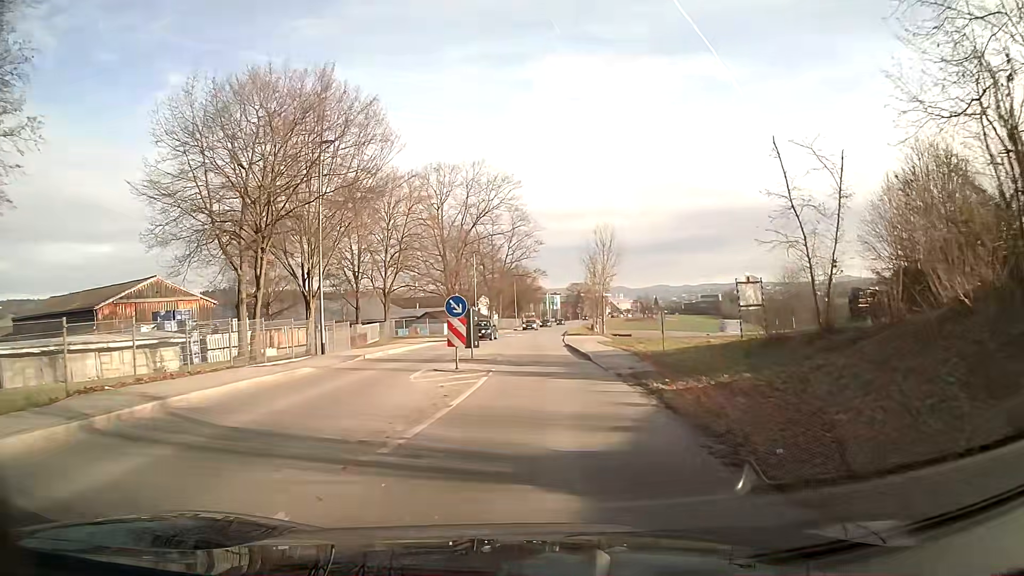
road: tertiary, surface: asphalt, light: Day
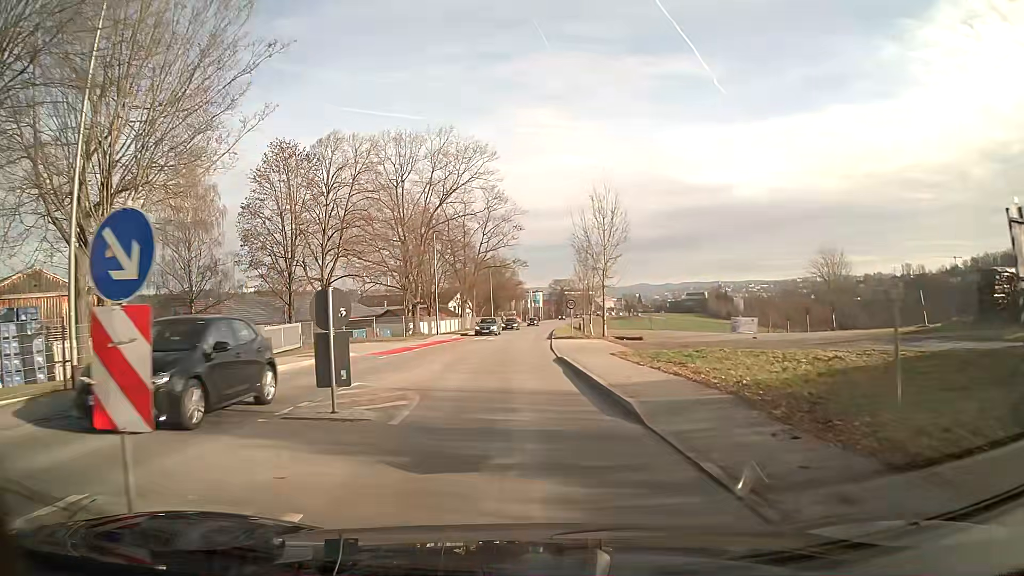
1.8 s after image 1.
(+0.2, +11.6) m; 0°
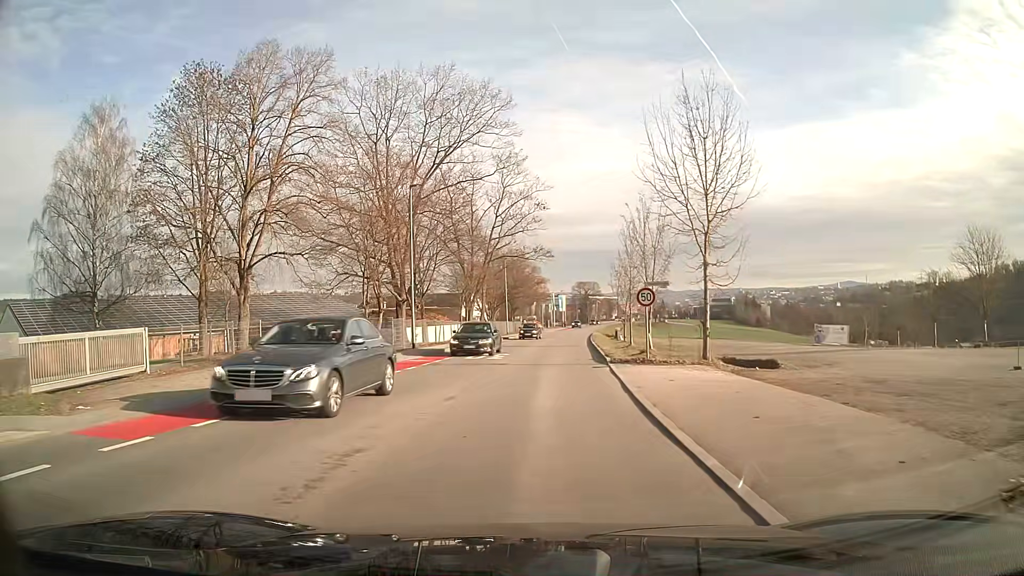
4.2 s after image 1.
(-0.4, +18.4) m; -1°
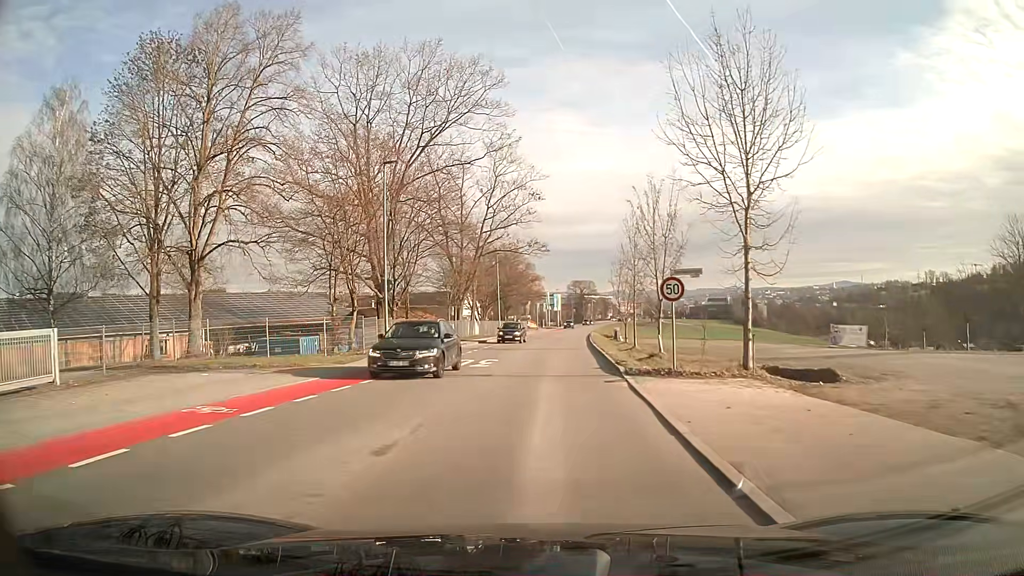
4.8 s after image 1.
(0.0, +4.8) m; +1°
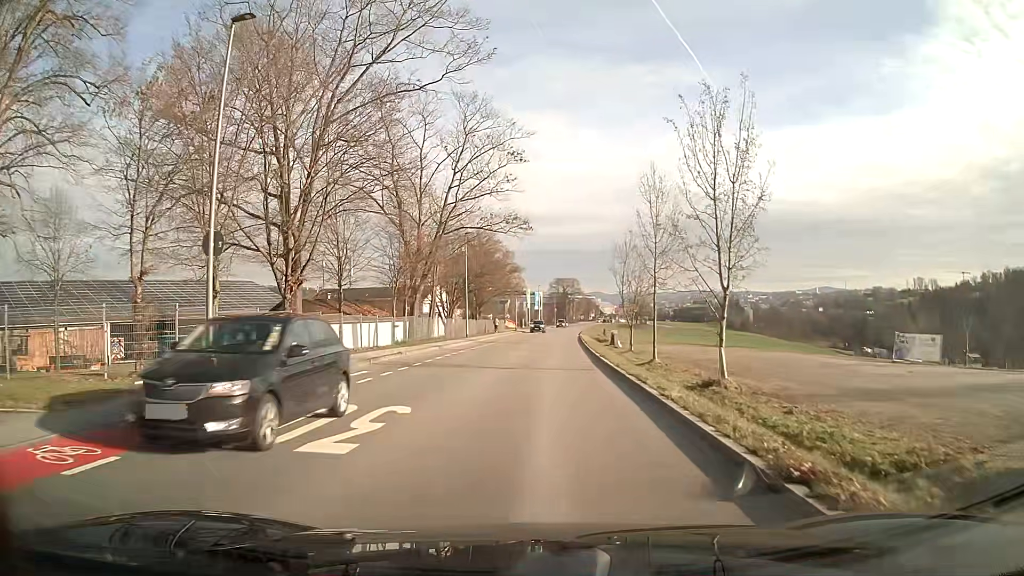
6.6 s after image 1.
(+0.2, +14.6) m; +2°
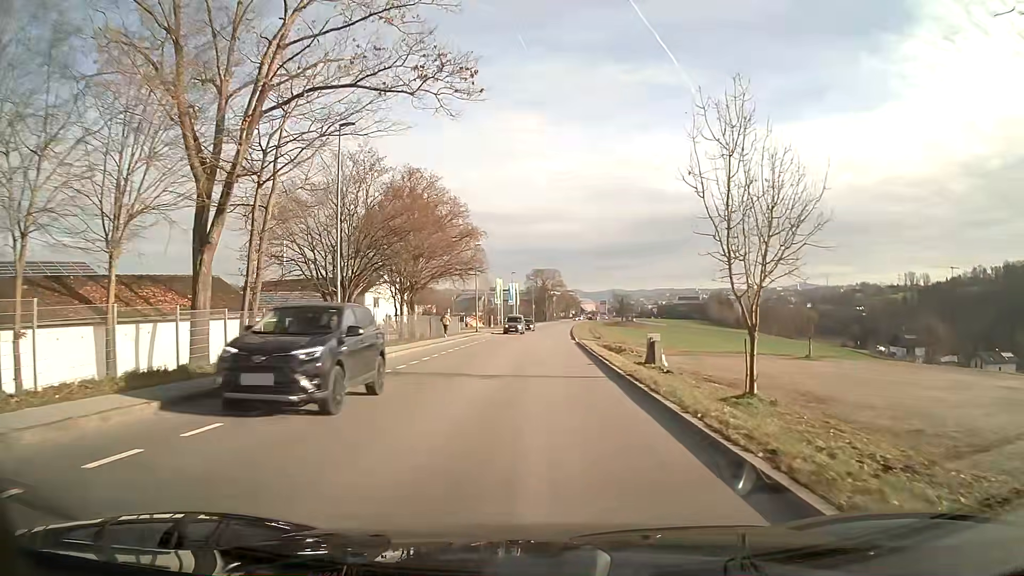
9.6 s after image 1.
(+0.7, +30.0) m; +2°
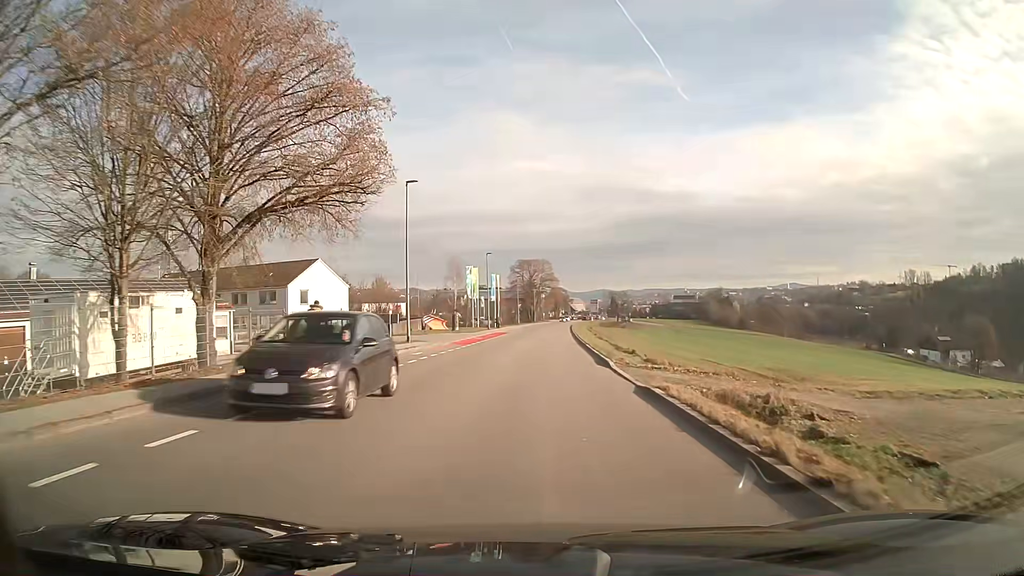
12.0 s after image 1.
(+0.3, +29.2) m; +1°
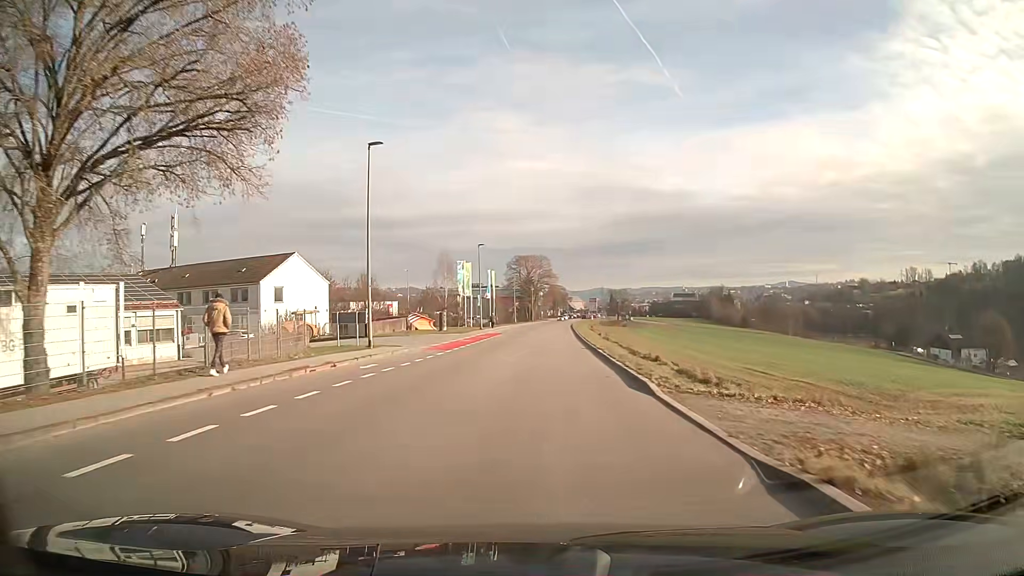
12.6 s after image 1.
(0.0, +7.6) m; 0°
